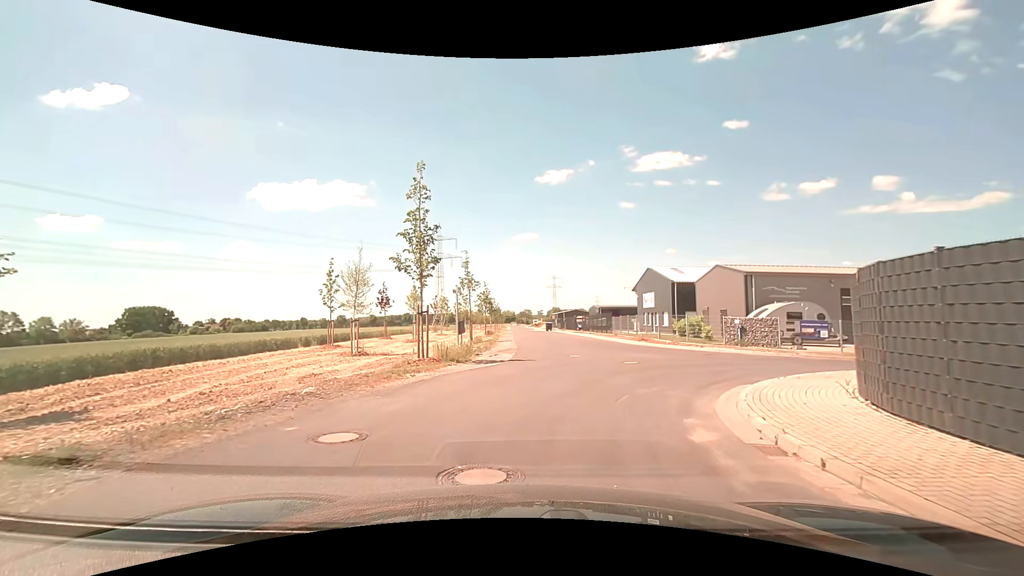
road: residential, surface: asphalt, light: Day
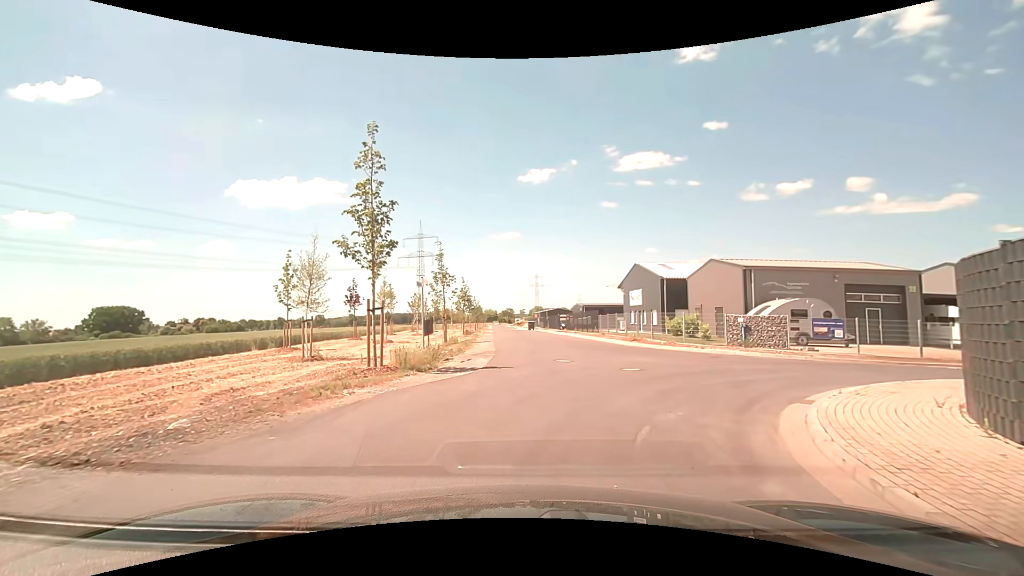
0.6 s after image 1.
(+0.1, +3.0) m; +2°
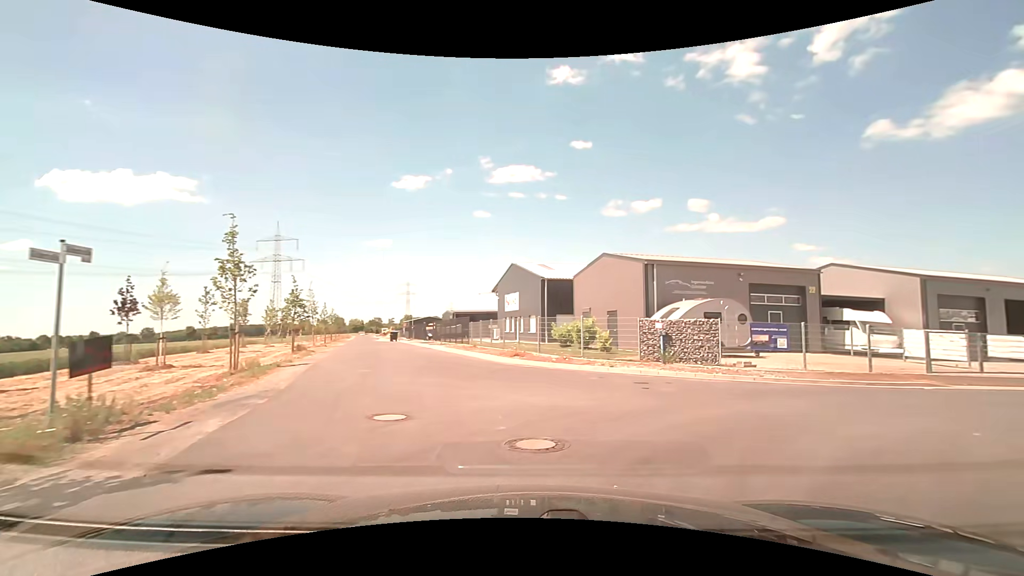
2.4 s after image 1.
(+0.8, +7.8) m; +14°
(+4, +9) (+13, +13) (+23, +16) (+32, +19) (+42, +22) (+51, +25) (+61, +28) (+70, +31) (+80, +34) (+89, +38) m
